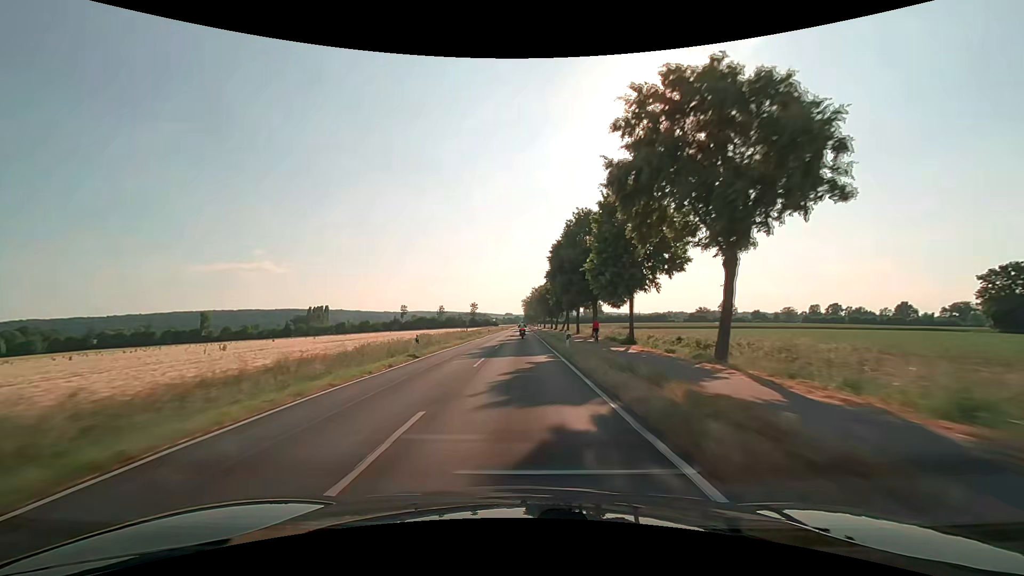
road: secondary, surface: asphalt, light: Day
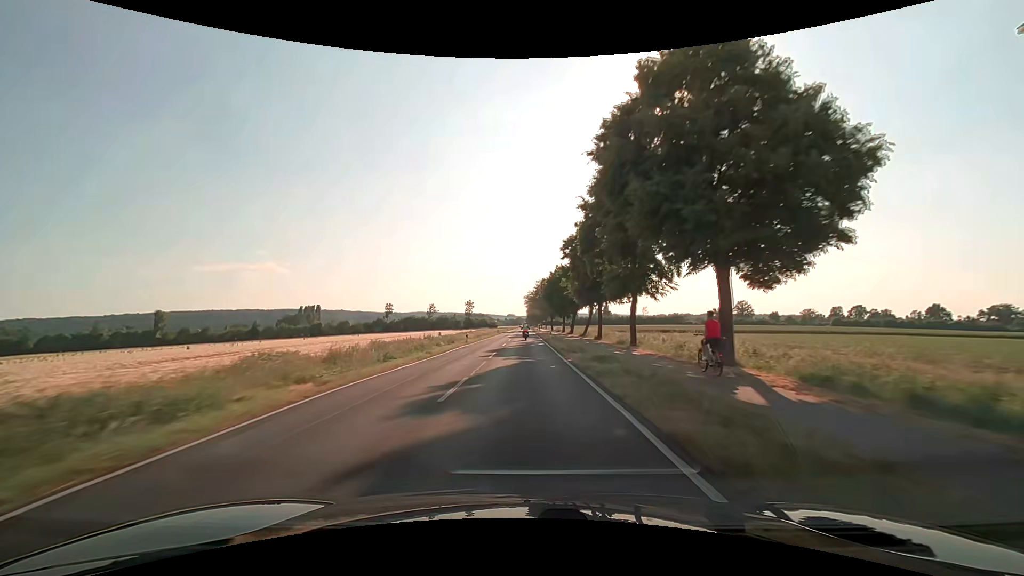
(0.0, +30.9) m; 0°
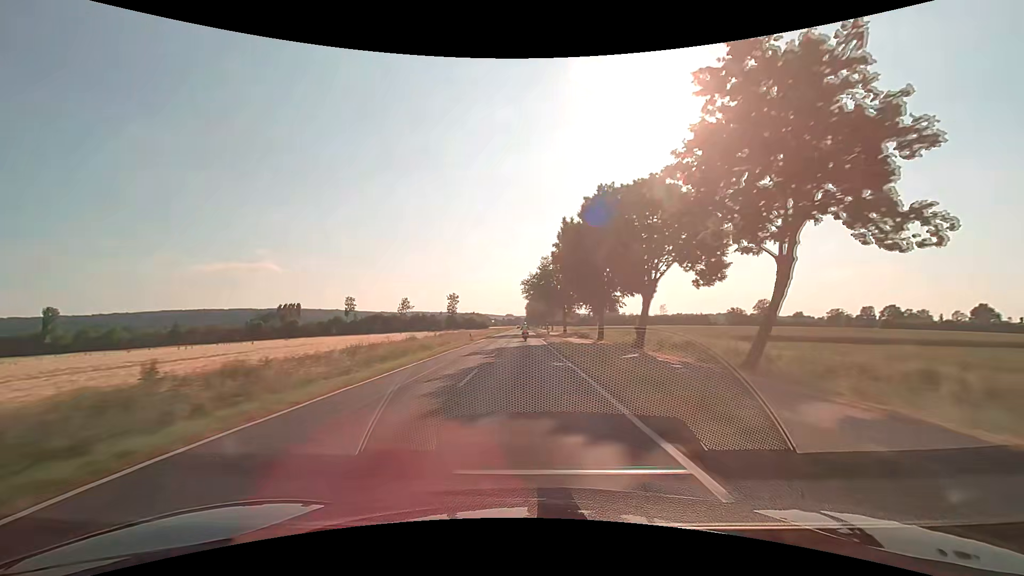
(-0.2, +45.8) m; 0°
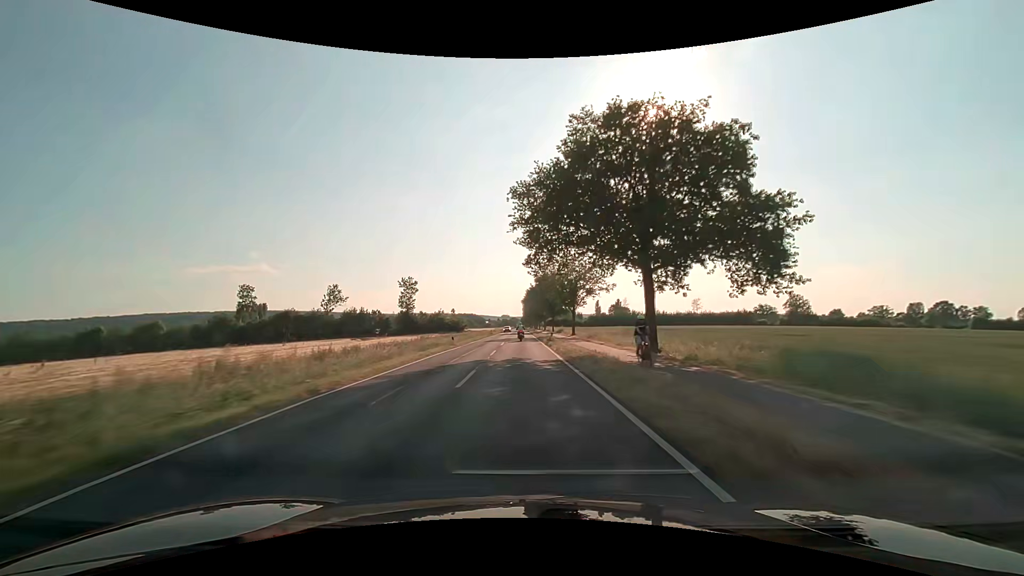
(0.0, +59.8) m; 0°
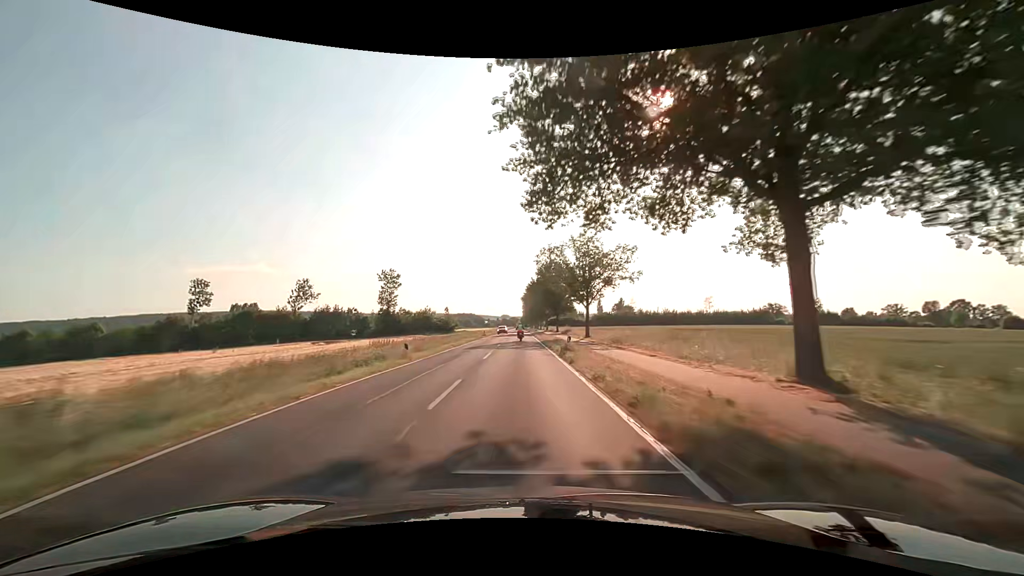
(0.0, +14.8) m; 0°
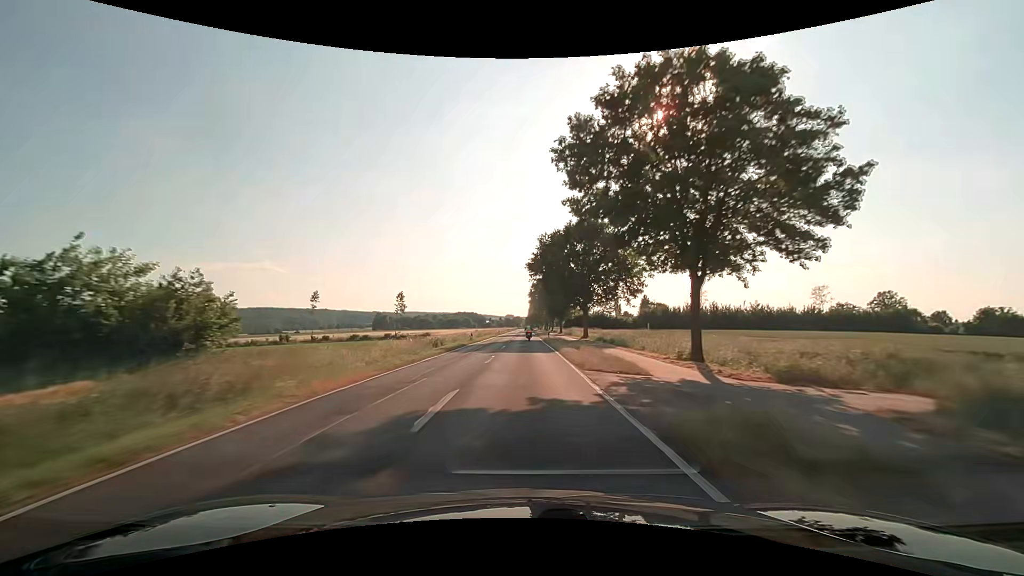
(-0.6, +73.7) m; -1°
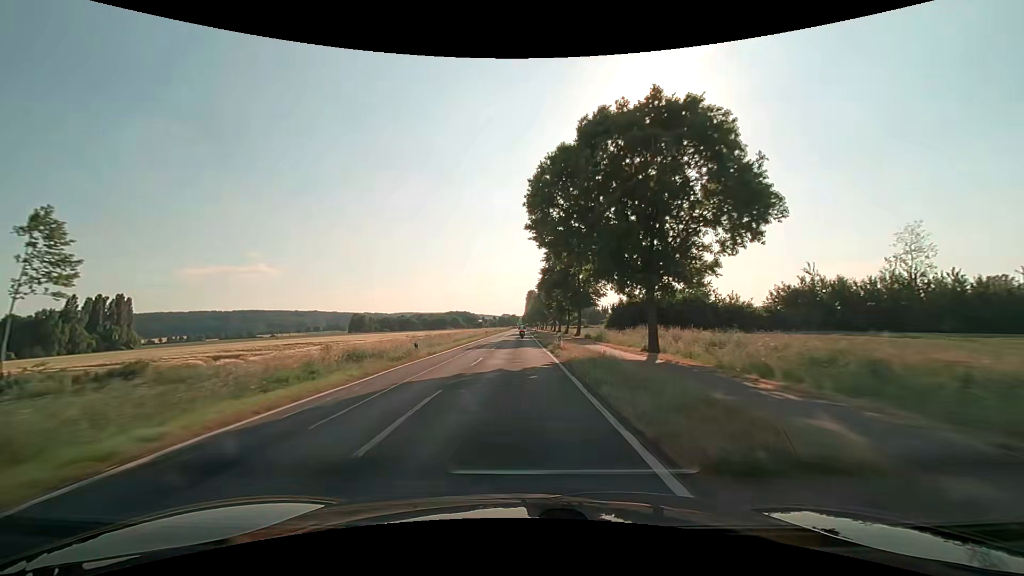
(+0.6, +72.9) m; 0°
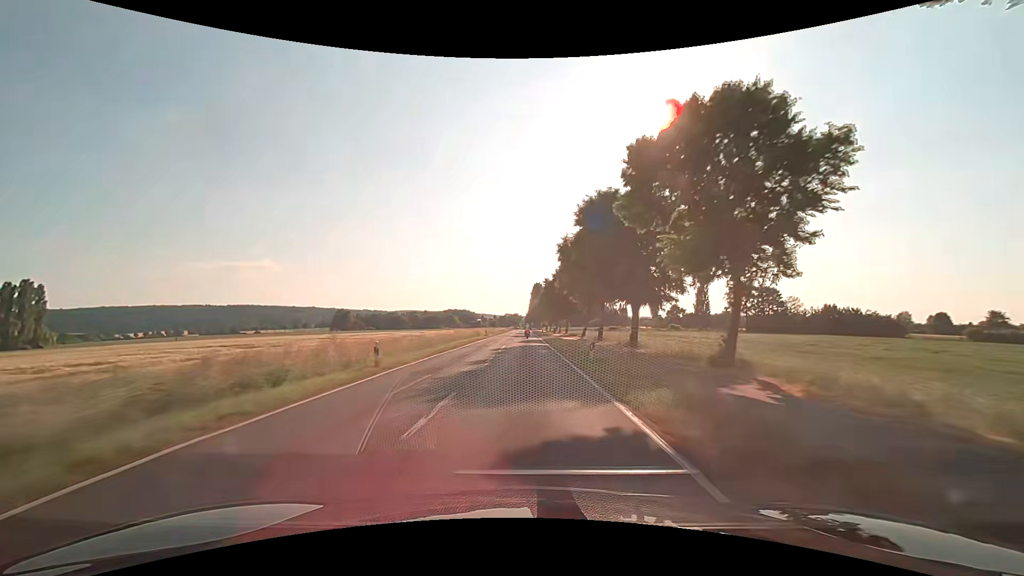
(-0.6, +58.6) m; 0°
(0, +10) (0, +20) (0, +30) (0, +40) (0, +50) (0, +60) (0, +70) (0, +80) (0, +90) (0, +100) m
